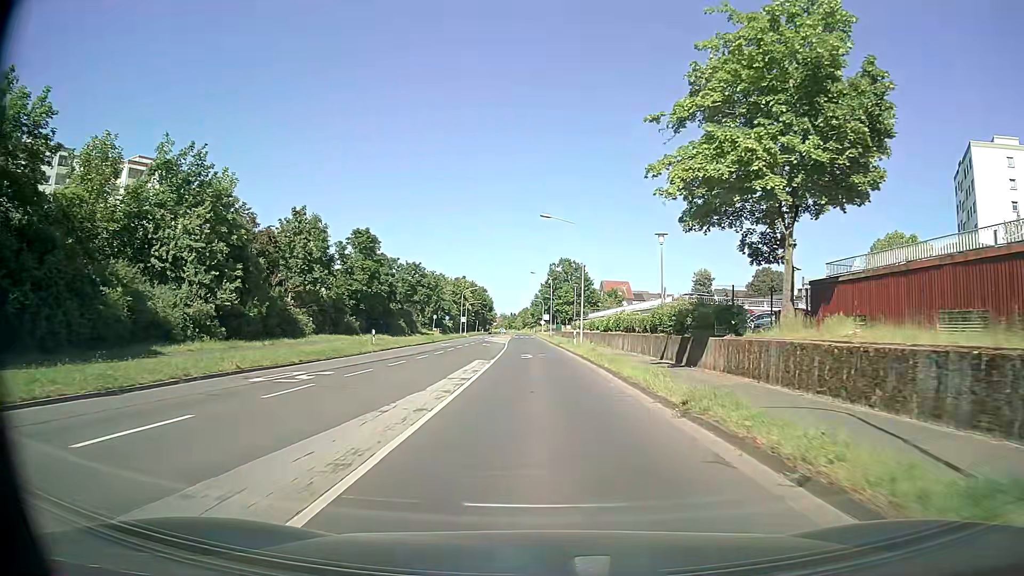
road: secondary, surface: asphalt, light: Day
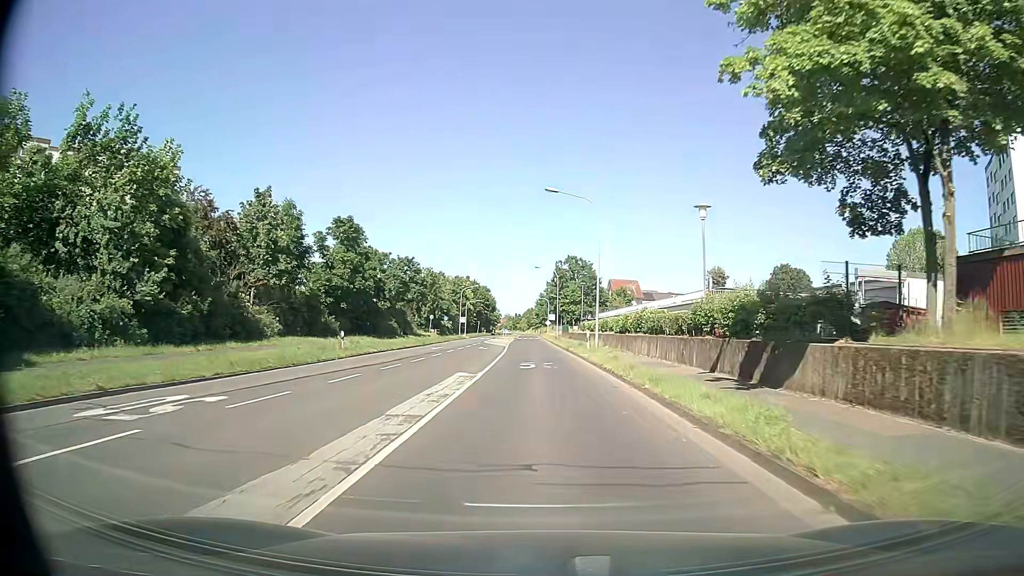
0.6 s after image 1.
(0.0, +7.6) m; 0°
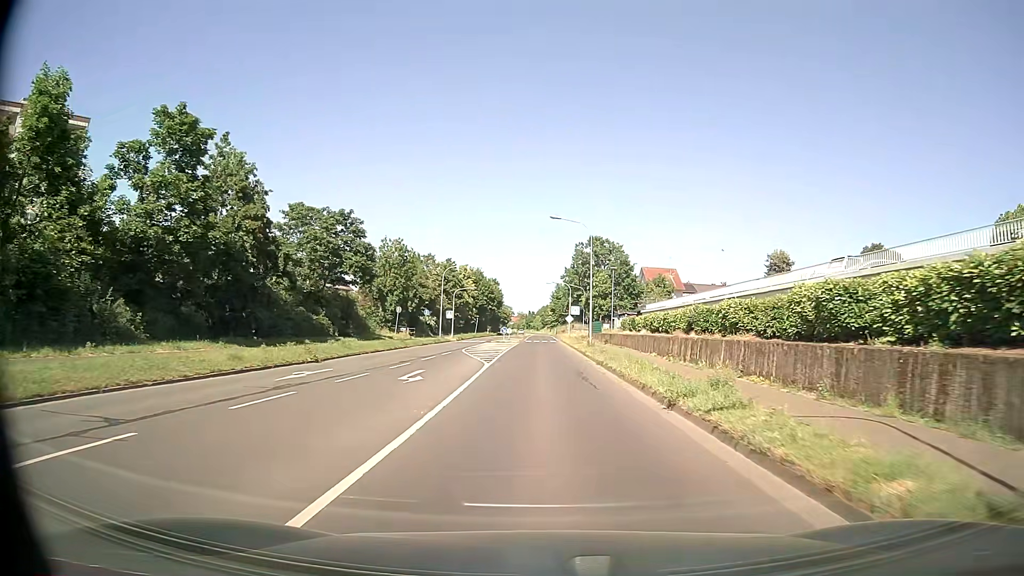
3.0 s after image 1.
(-0.5, +30.5) m; -1°
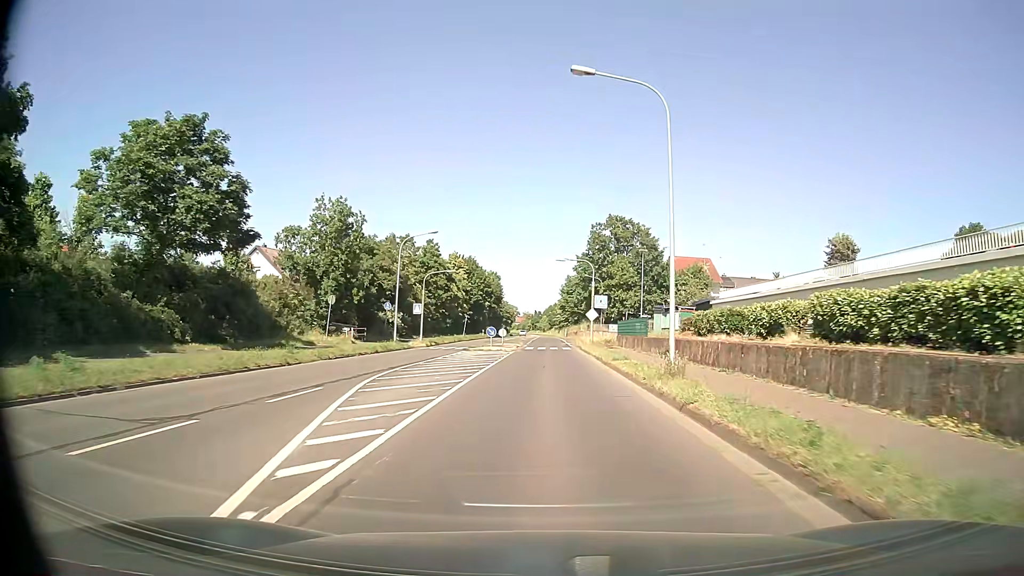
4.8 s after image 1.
(-0.1, +22.9) m; -1°
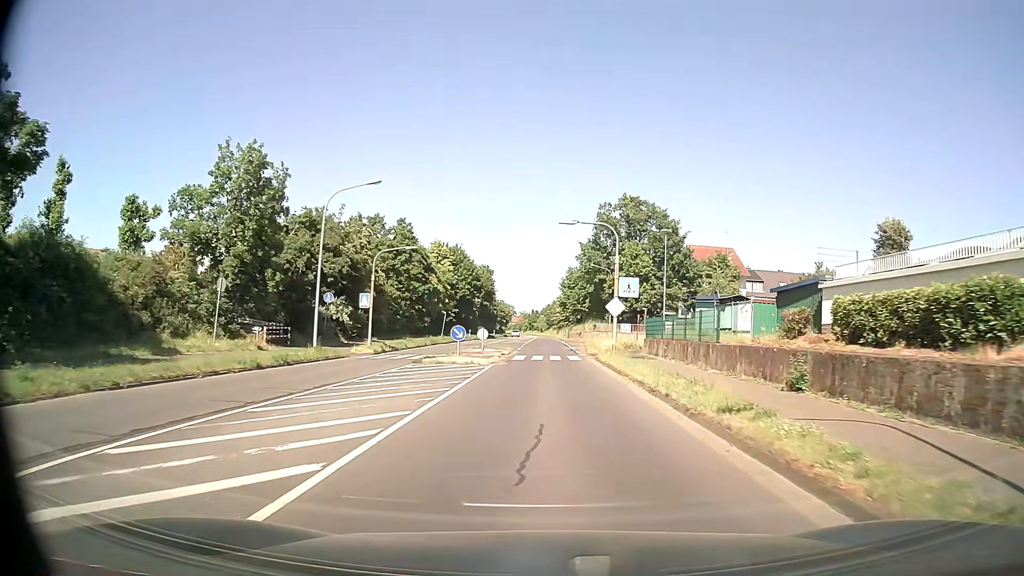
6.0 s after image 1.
(0.0, +15.2) m; 0°
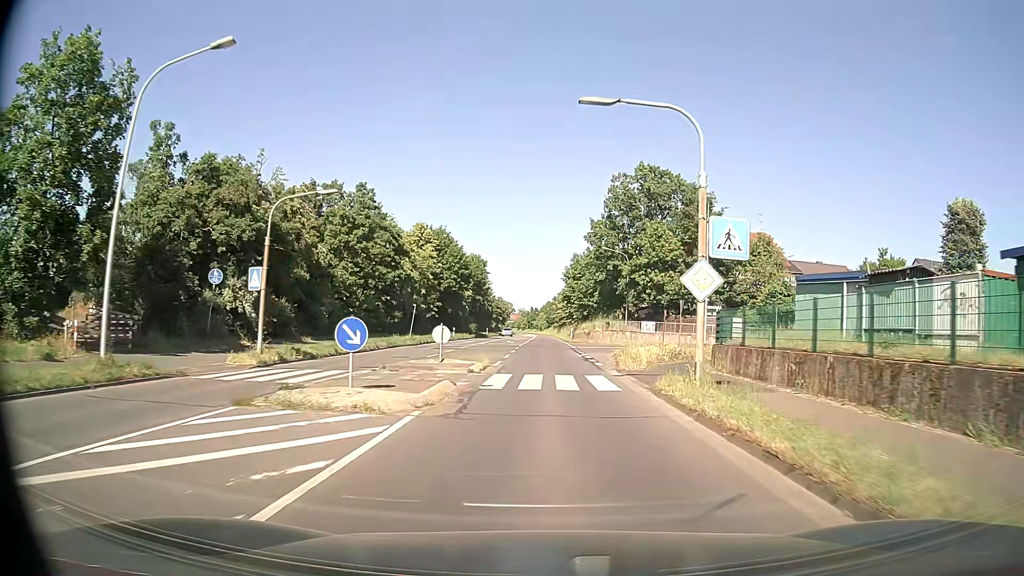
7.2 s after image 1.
(-0.1, +15.2) m; 0°
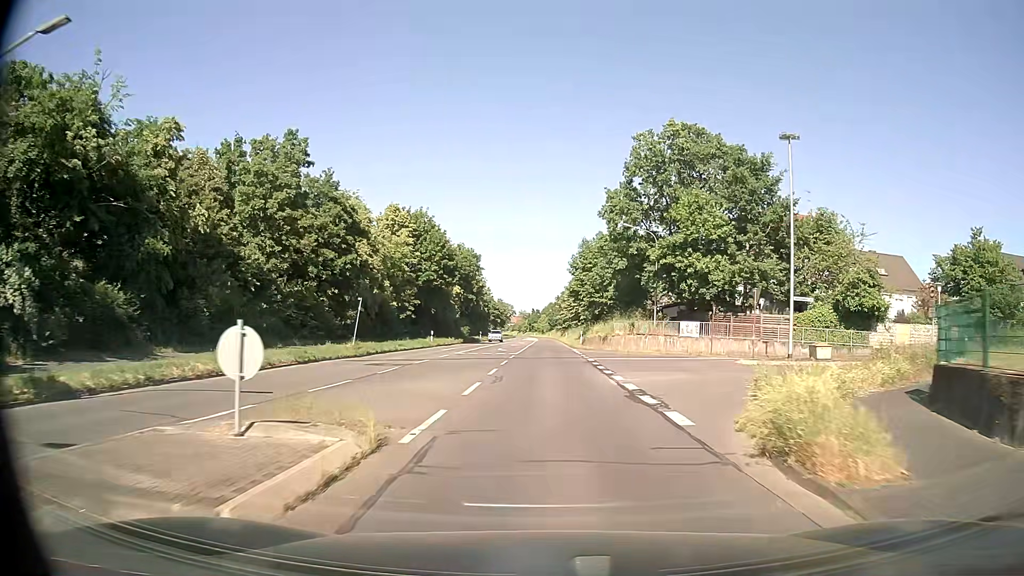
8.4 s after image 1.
(0.0, +15.2) m; 0°
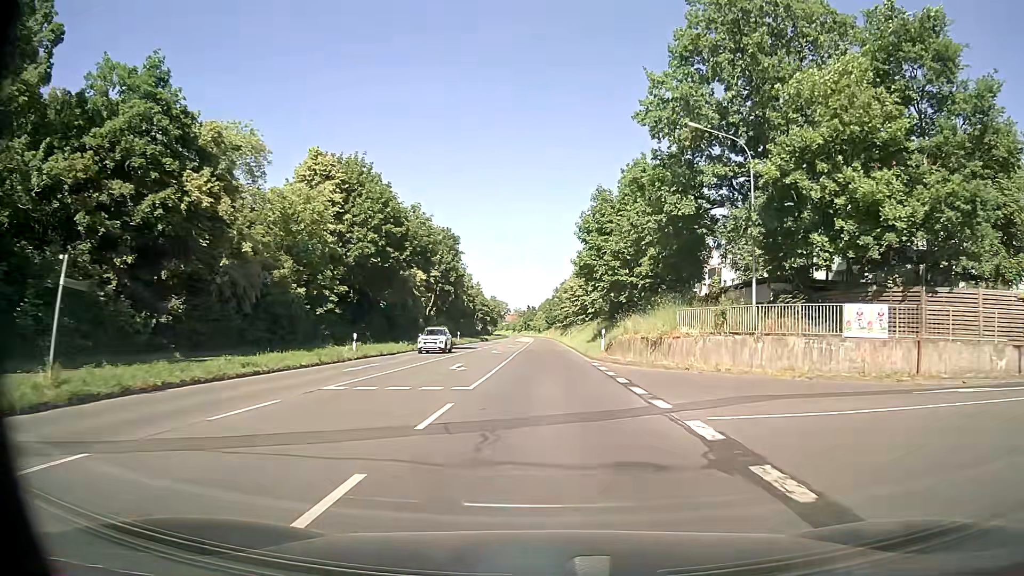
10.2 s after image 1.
(+0.1, +22.8) m; 0°
(0, +10) (0, +20) (0, +30) (0, +40) (0, +50) (0, +60) (0, +70) (0, +80) (0, +90) (0, +100) m
